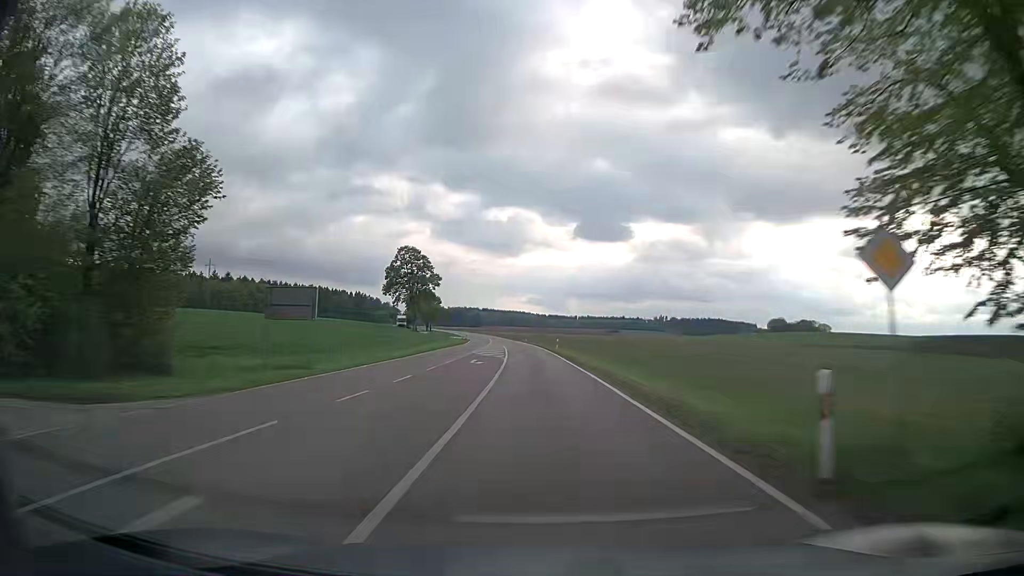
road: secondary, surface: asphalt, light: Day
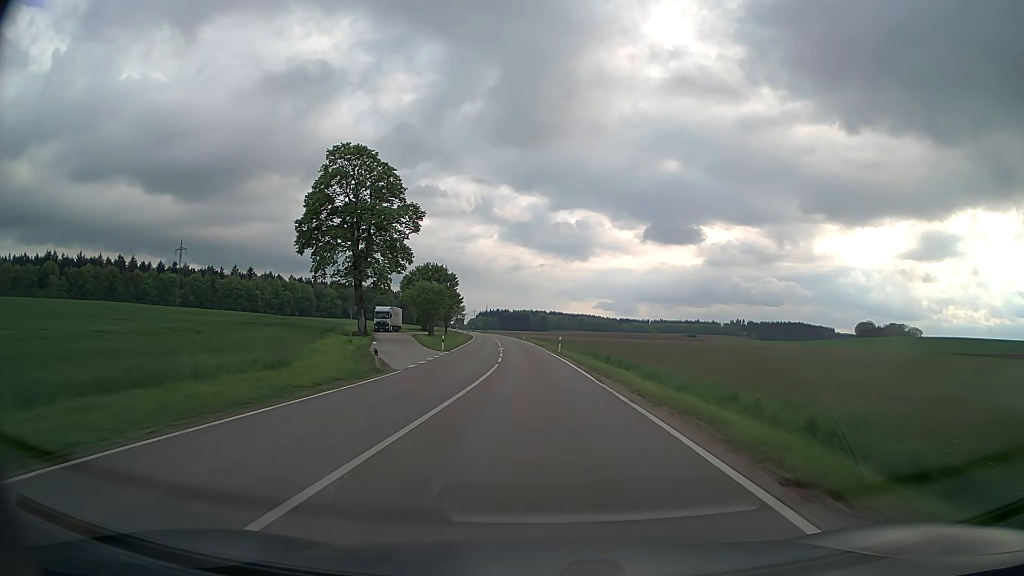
(-4.4, +87.0) m; -6°
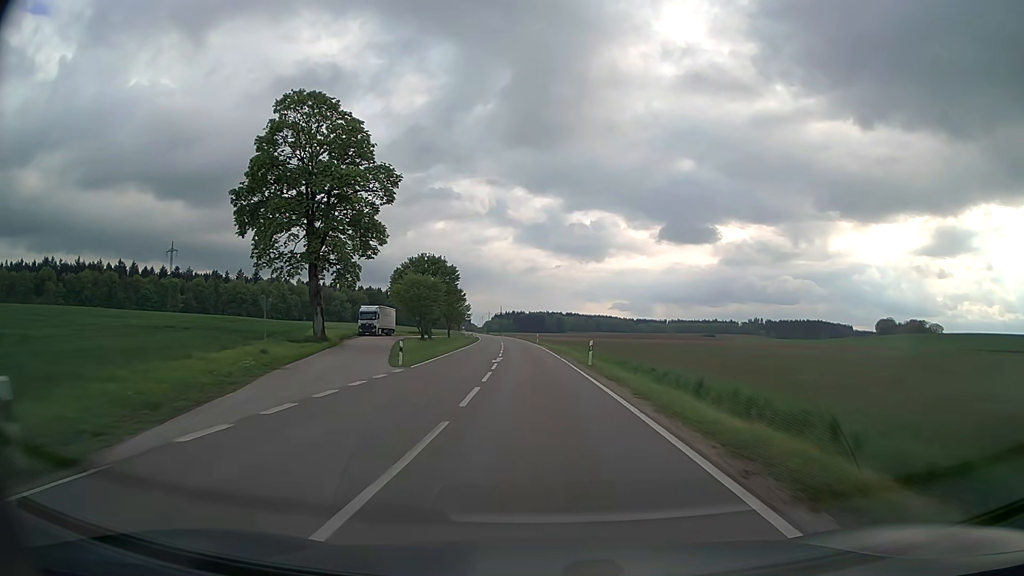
(-0.2, +17.4) m; -1°
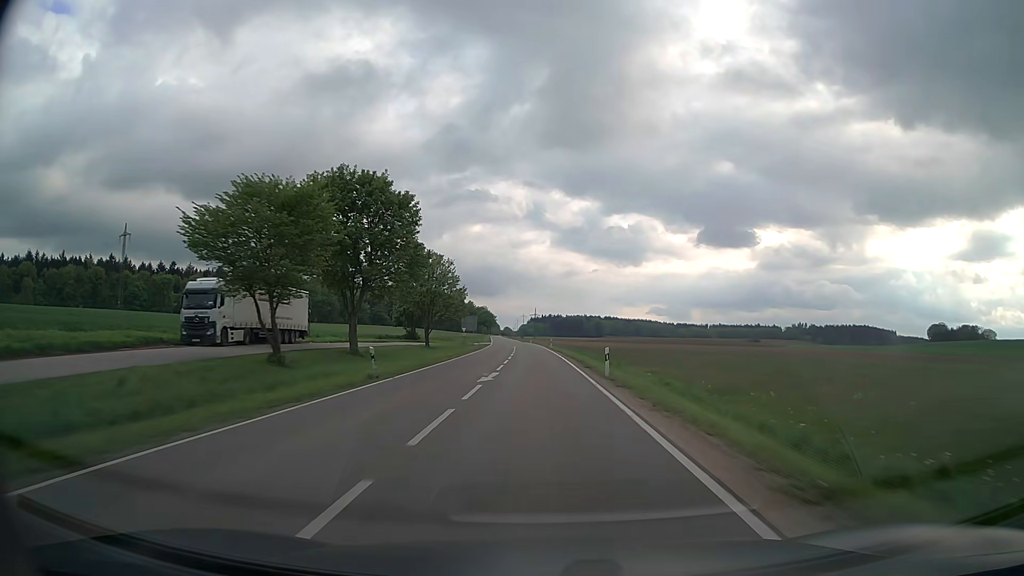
(-1.7, +52.1) m; -3°
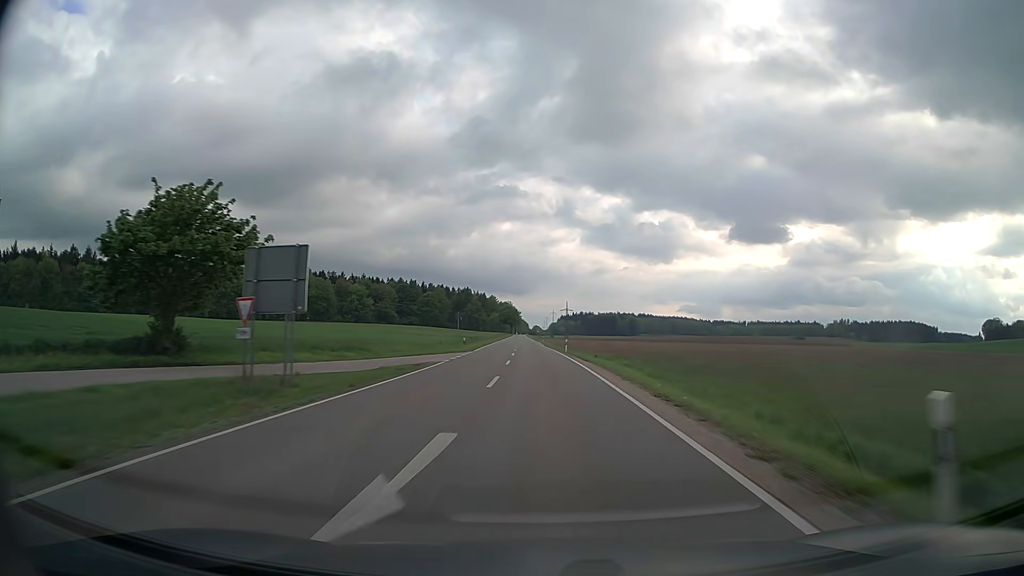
(-1.6, +69.6) m; -2°
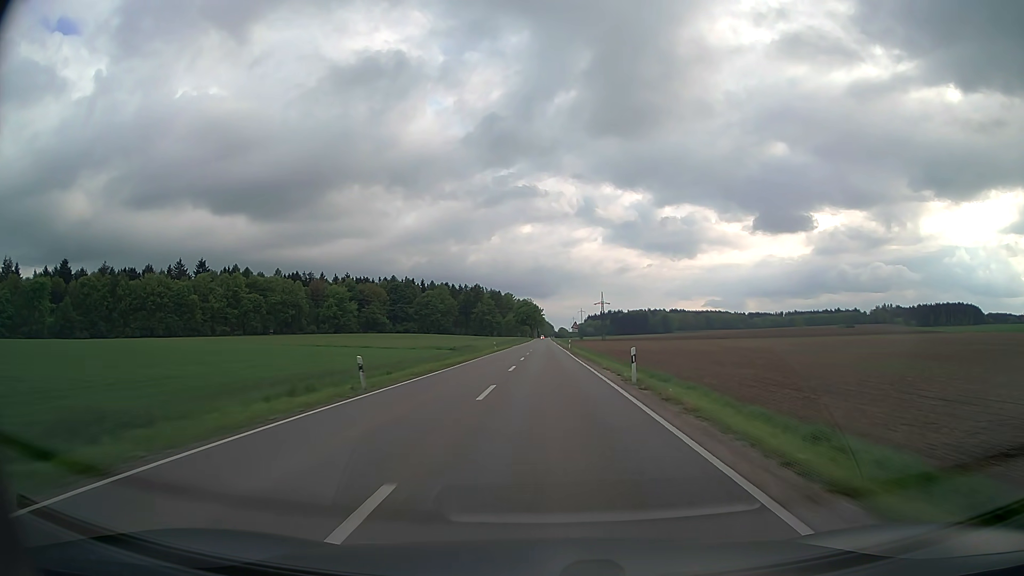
(-2.2, +87.0) m; -2°
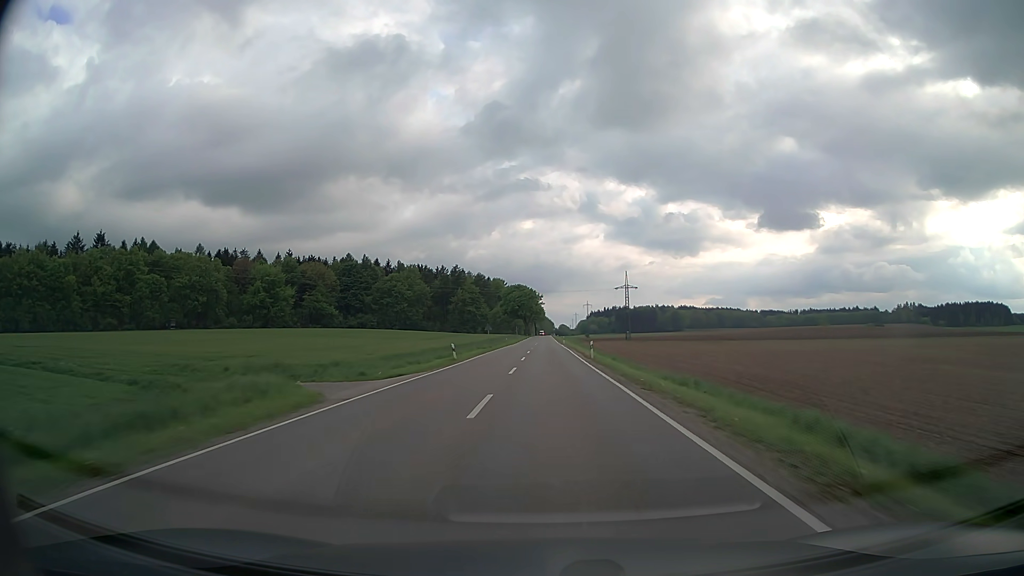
(+0.1, +87.0) m; 0°
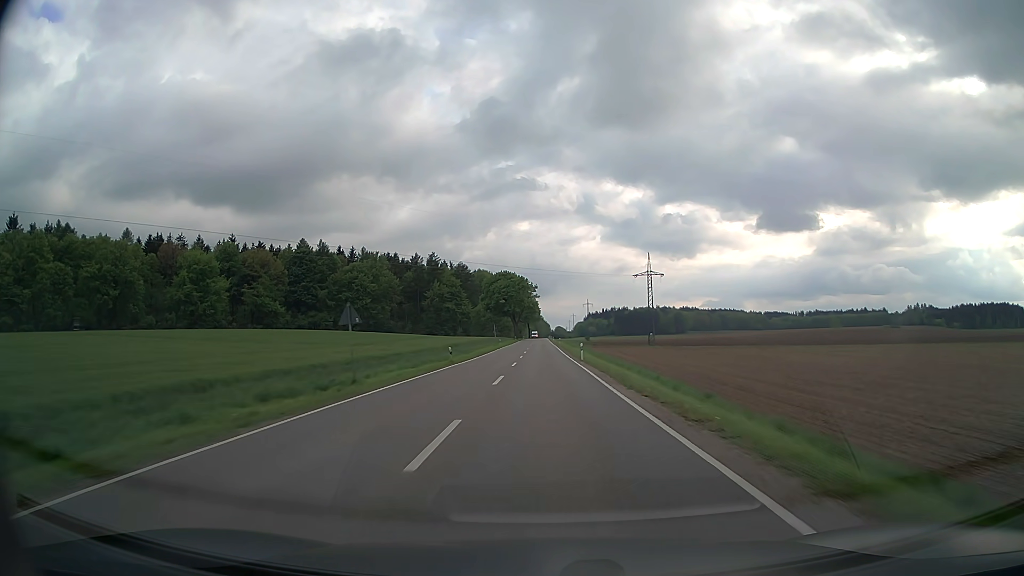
(+0.1, +52.3) m; 0°
(0, +10) (0, +20) (0, +30) (0, +40) (0, +50) (0, +60) (0, +70) (0, +80) (0, +90) (0, +100) m
